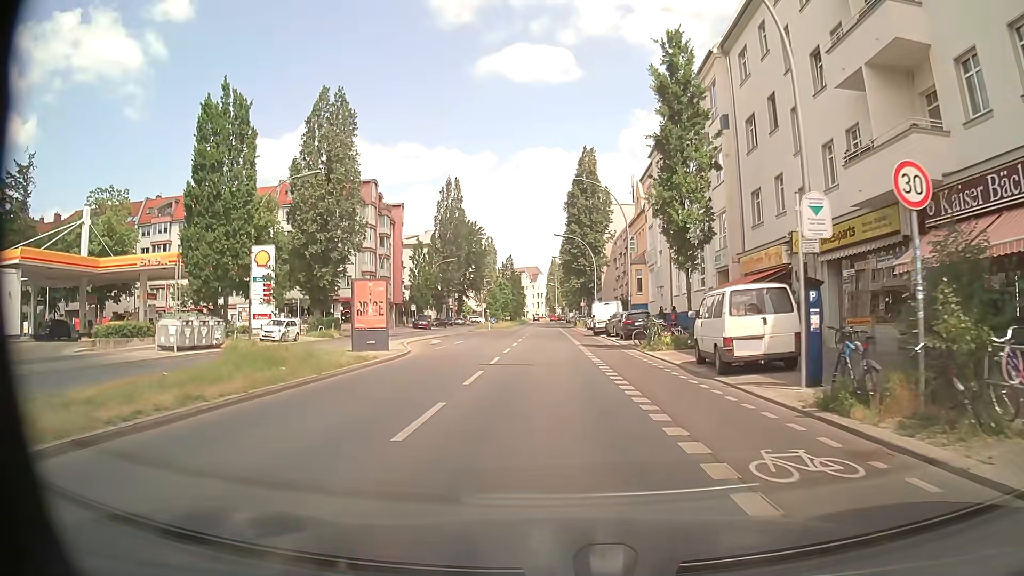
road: secondary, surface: asphalt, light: Day
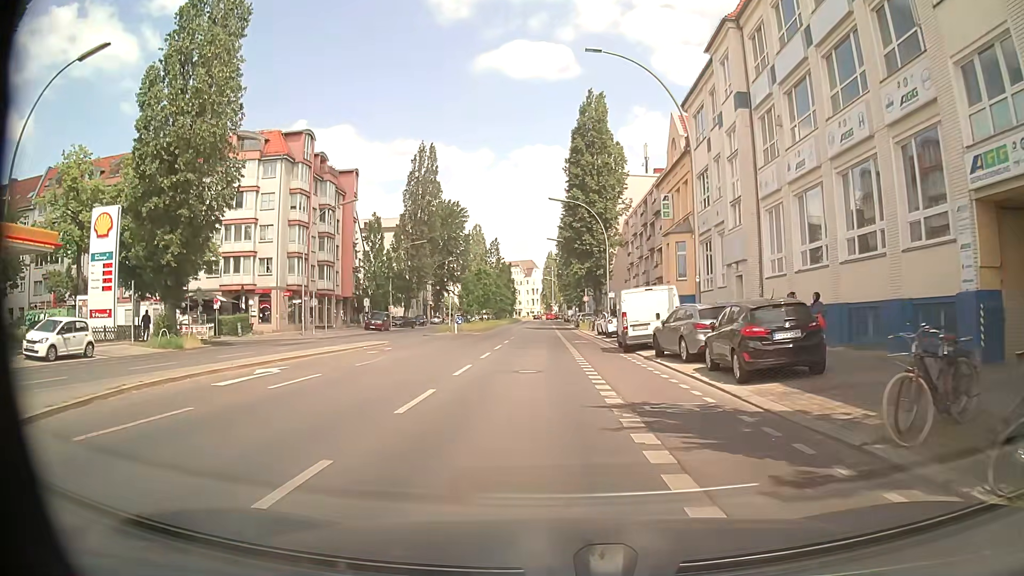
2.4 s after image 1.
(+0.2, +22.3) m; 0°
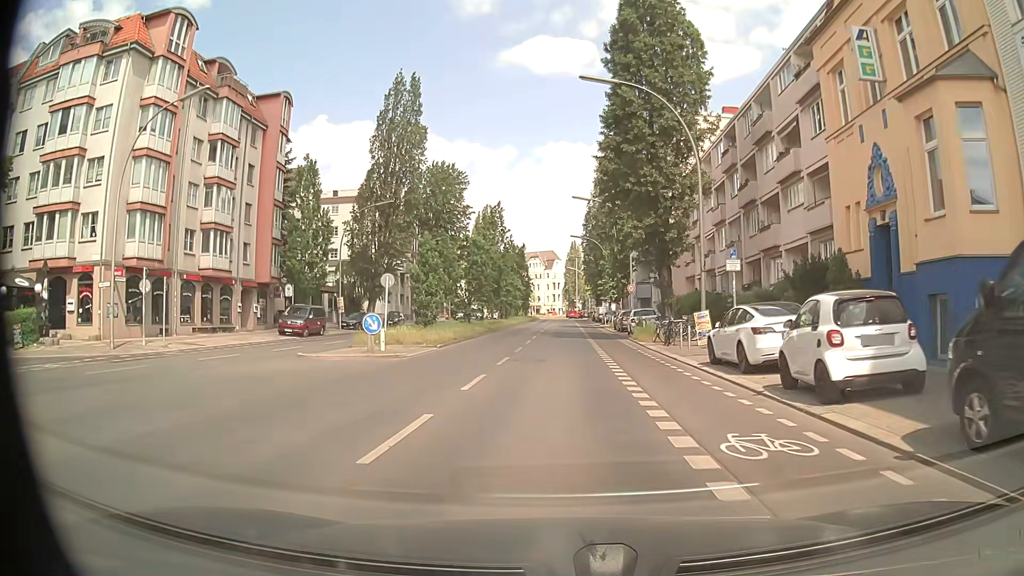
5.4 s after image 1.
(-0.5, +27.5) m; -2°
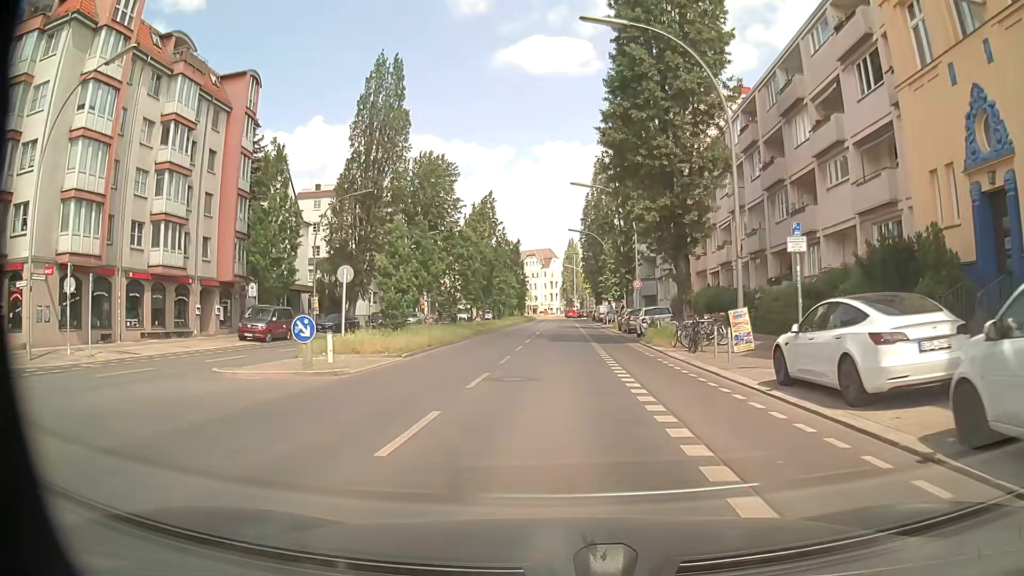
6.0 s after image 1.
(0.0, +5.6) m; 0°
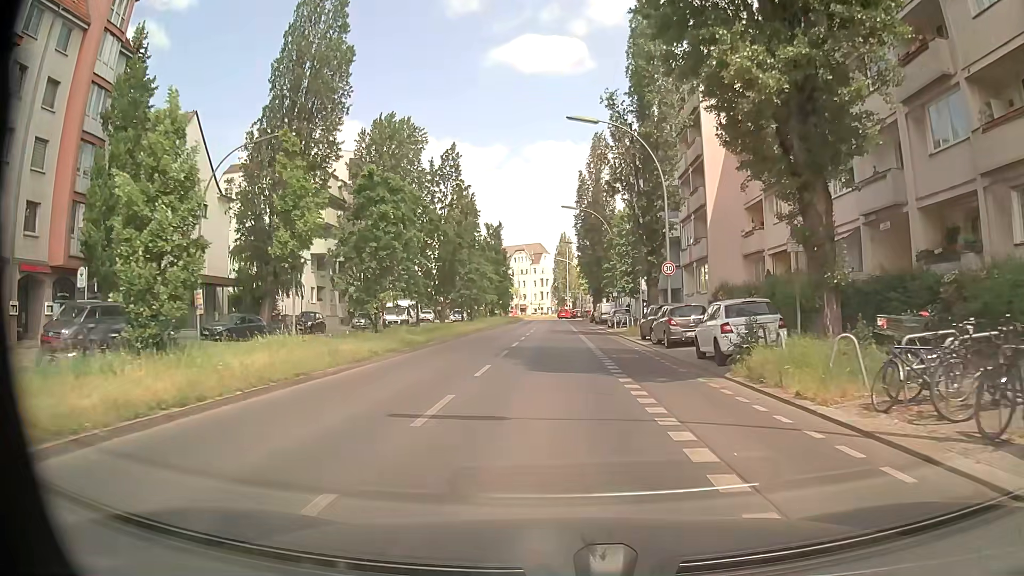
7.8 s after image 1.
(+0.2, +16.5) m; +1°
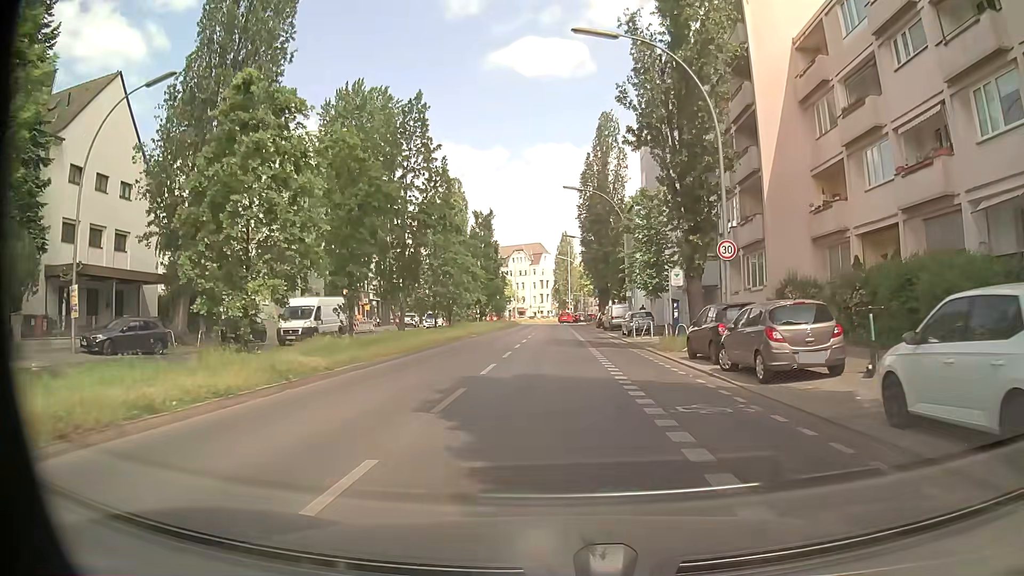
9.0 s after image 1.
(+0.1, +10.8) m; 0°
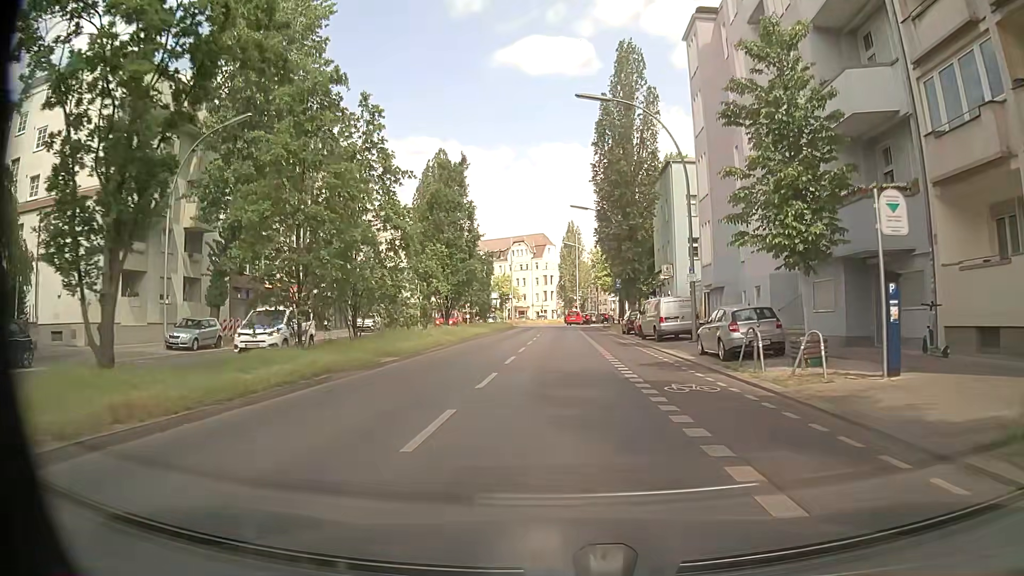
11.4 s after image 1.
(-0.1, +20.9) m; 0°
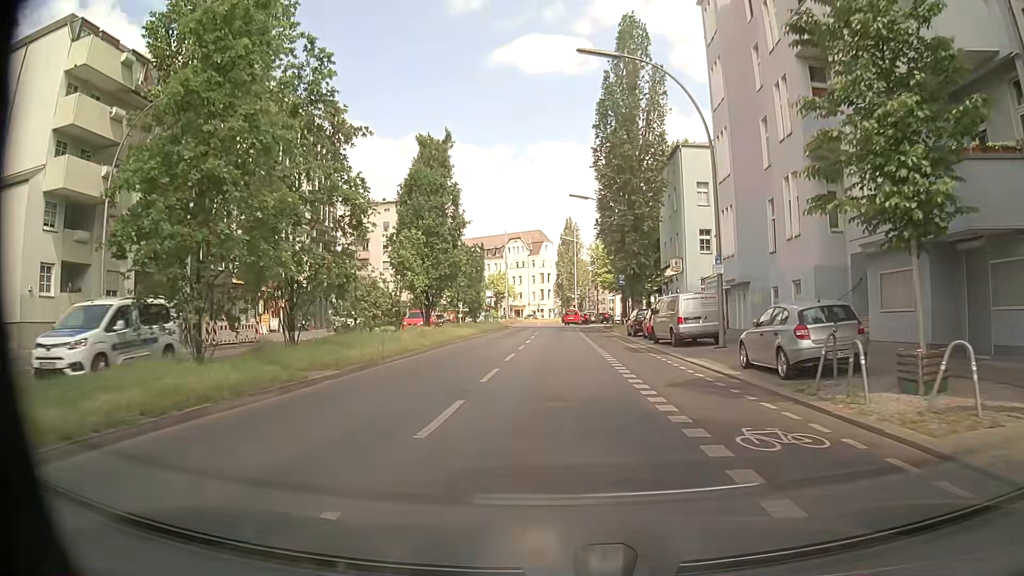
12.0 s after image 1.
(0.0, +5.1) m; -1°
(0, +10) (0, +20) (0, +30) (+1, +40) (+1, +50) (+1, +60) (+2, +70) (+3, +80) (+4, +90) (+7, +99) m
